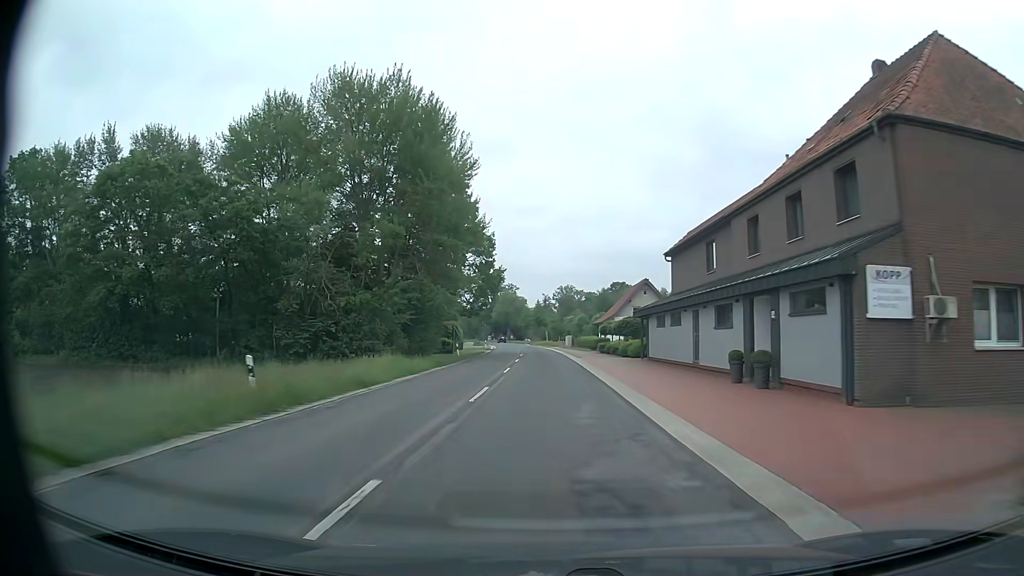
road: secondary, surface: asphalt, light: Day
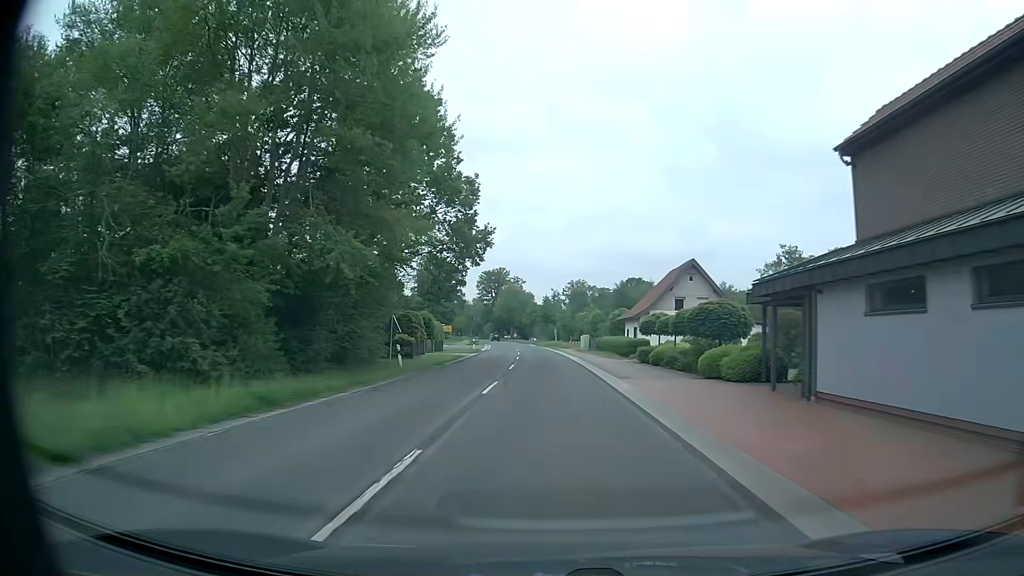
(-0.1, +22.4) m; -1°
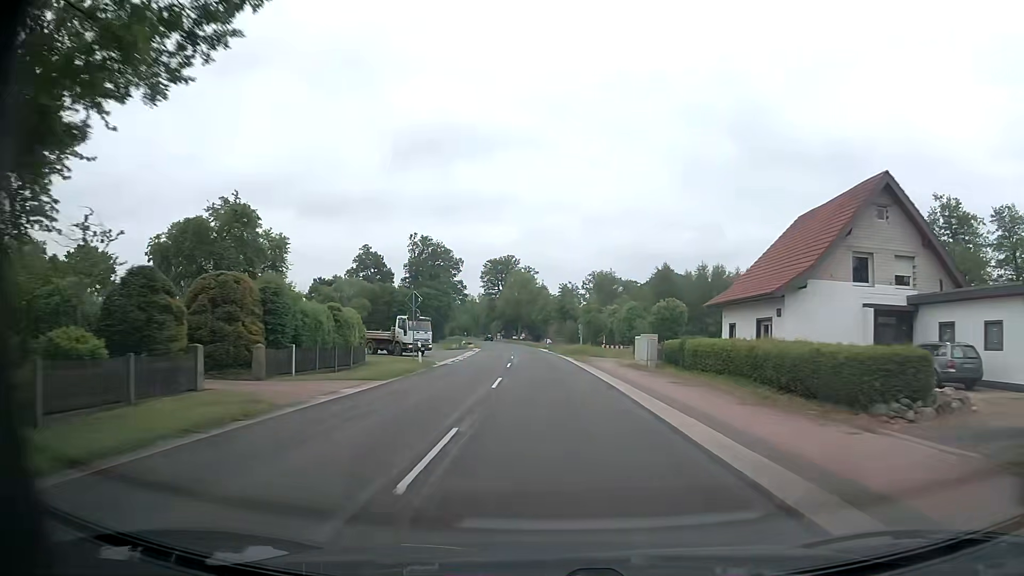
(-0.2, +34.2) m; -1°
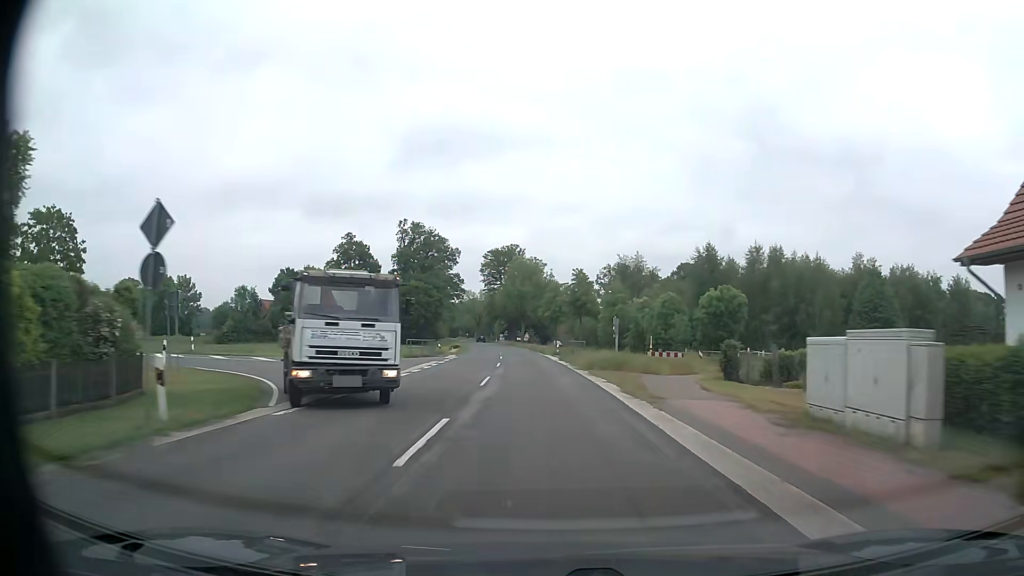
(0.0, +23.1) m; -1°
